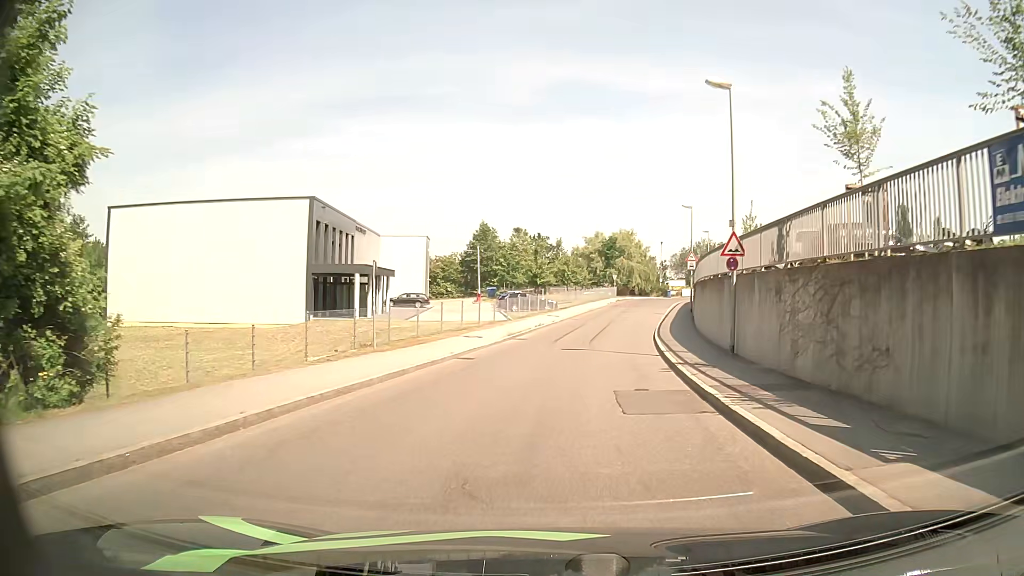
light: Day
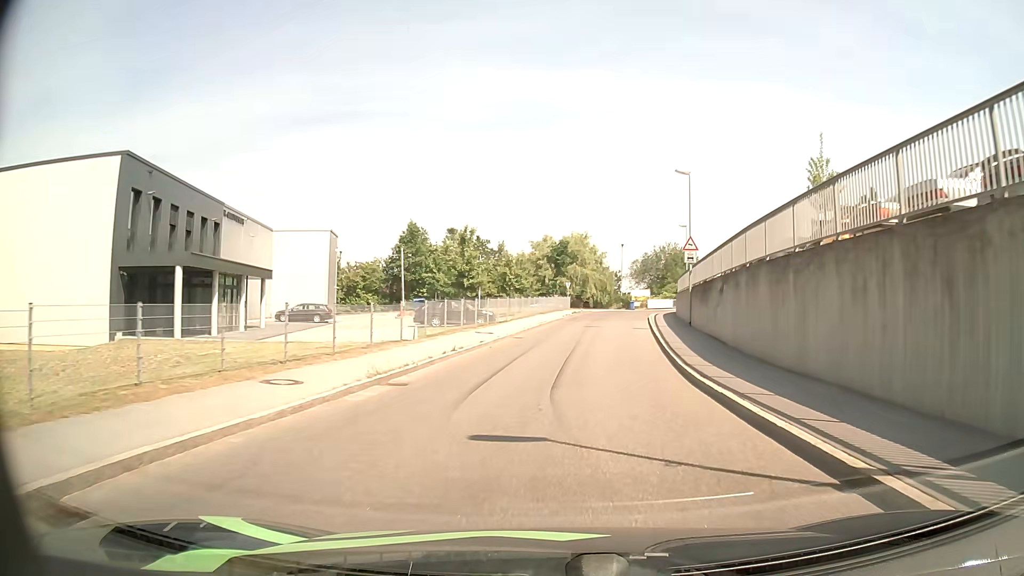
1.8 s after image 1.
(+0.4, +16.1) m; +4°
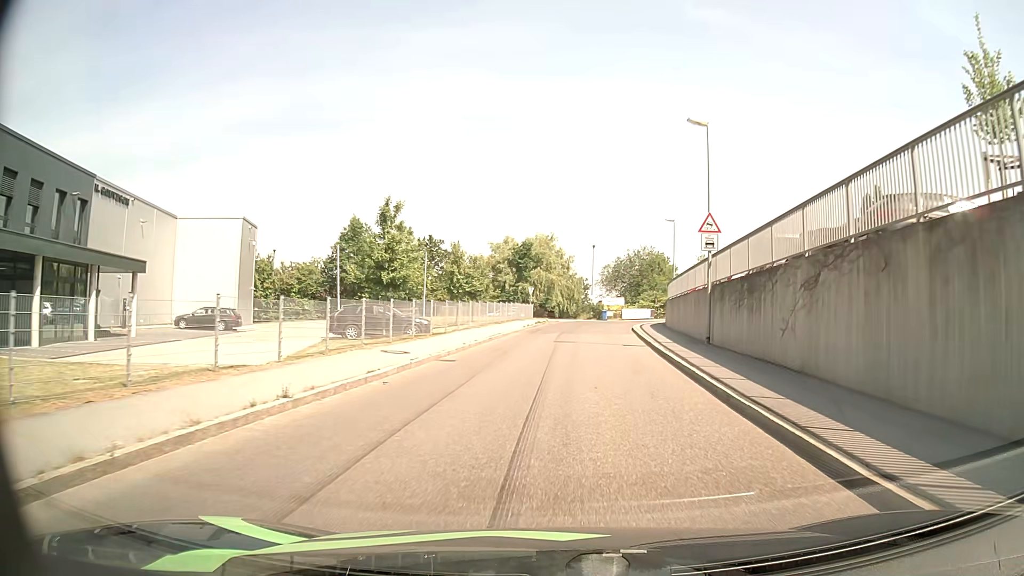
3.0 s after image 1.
(+0.3, +10.8) m; +3°
(0, +10) (+1, +20) (+2, +30) (+3, +40) (+5, +50) (+8, +59) (+14, +67) (+22, +73) (+32, +75) (+41, +76) m
